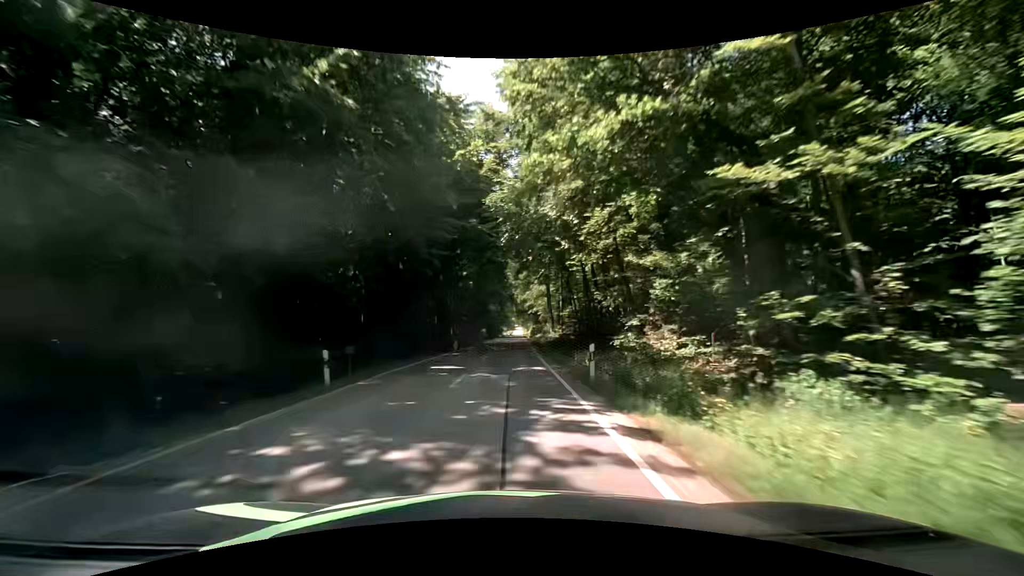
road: secondary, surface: asphalt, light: Day
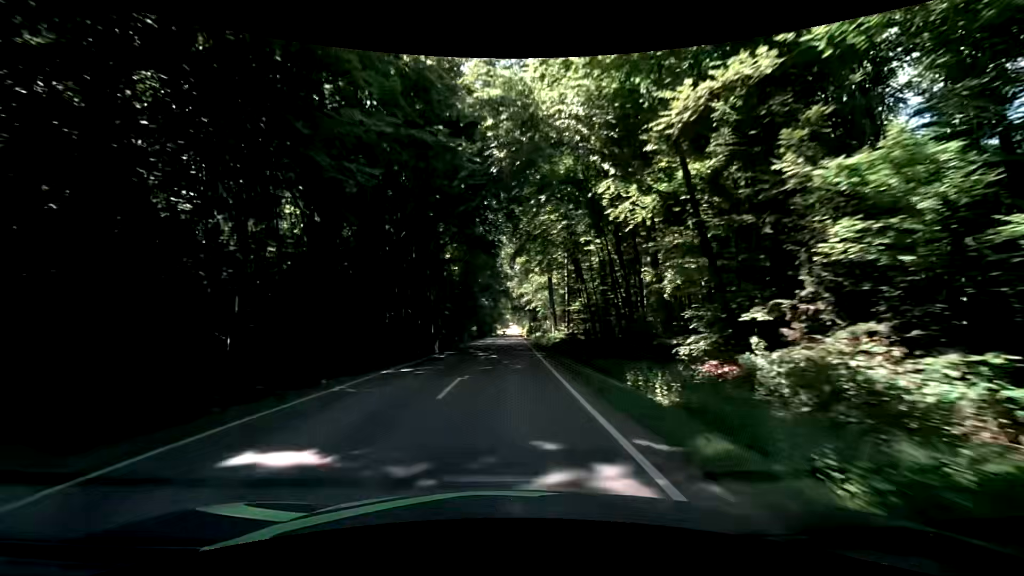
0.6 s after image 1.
(0.0, +13.2) m; 0°
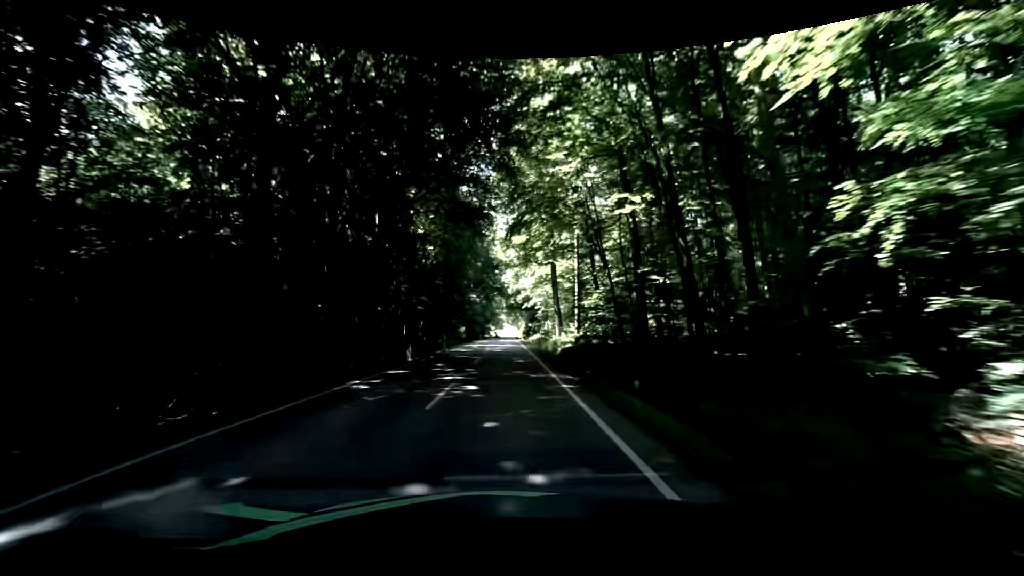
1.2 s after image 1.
(+0.2, +13.1) m; +2°
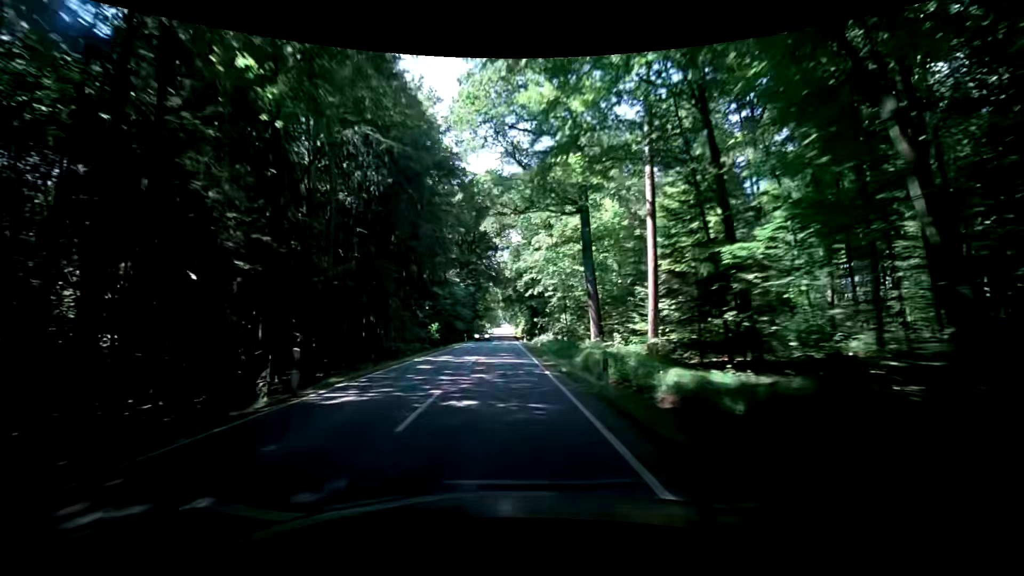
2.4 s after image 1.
(-0.3, +26.0) m; 0°
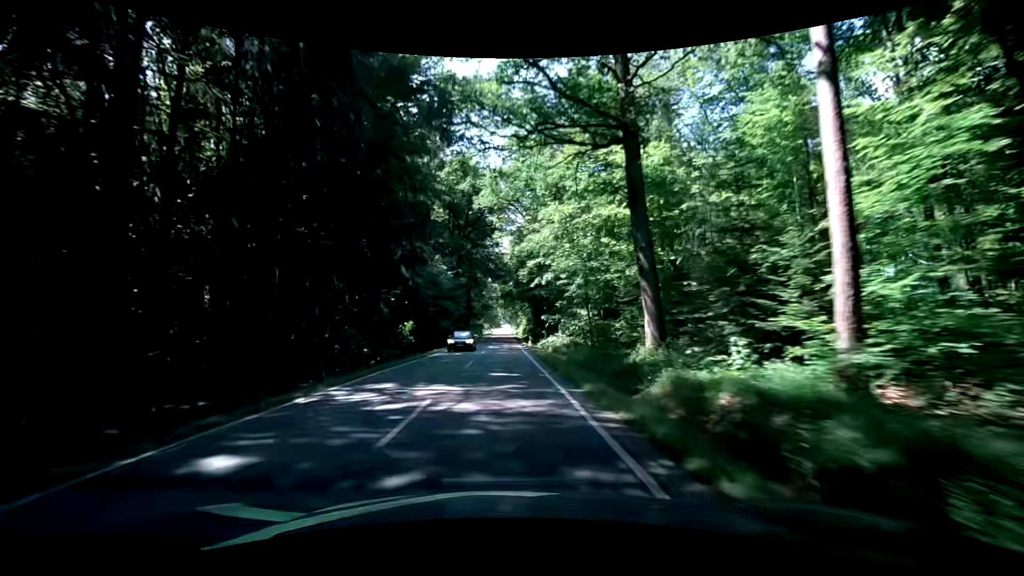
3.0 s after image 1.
(0.0, +13.0) m; -1°
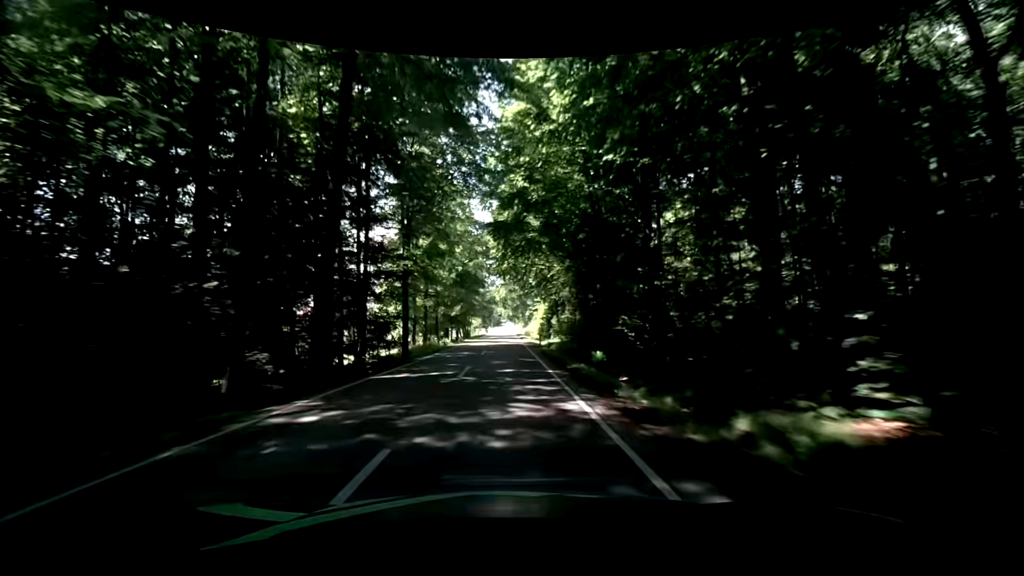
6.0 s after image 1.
(+0.1, +64.5) m; 0°
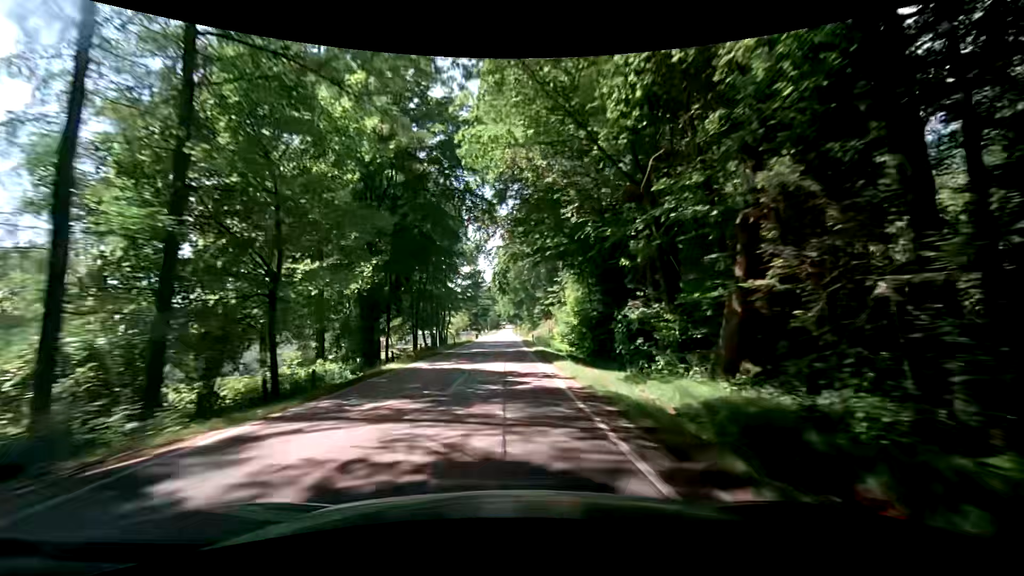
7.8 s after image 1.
(-0.1, +38.5) m; 0°
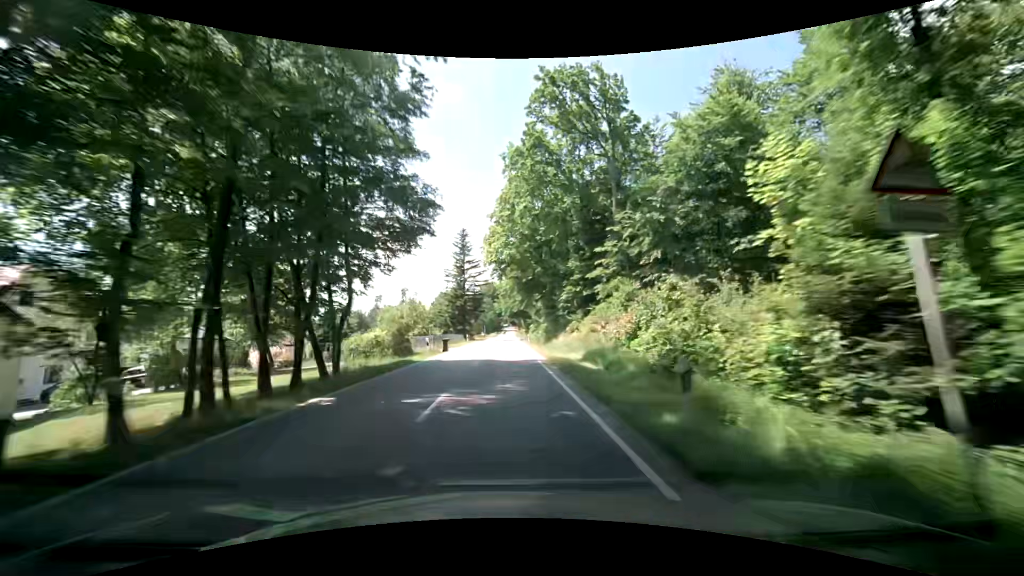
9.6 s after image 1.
(-0.4, +40.1) m; -1°
(0, +10) (0, +20) (0, +30) (0, +40) (0, +50) (0, +60) (+1, +70) (+1, +80) (+1, +90) (+1, +100) m
